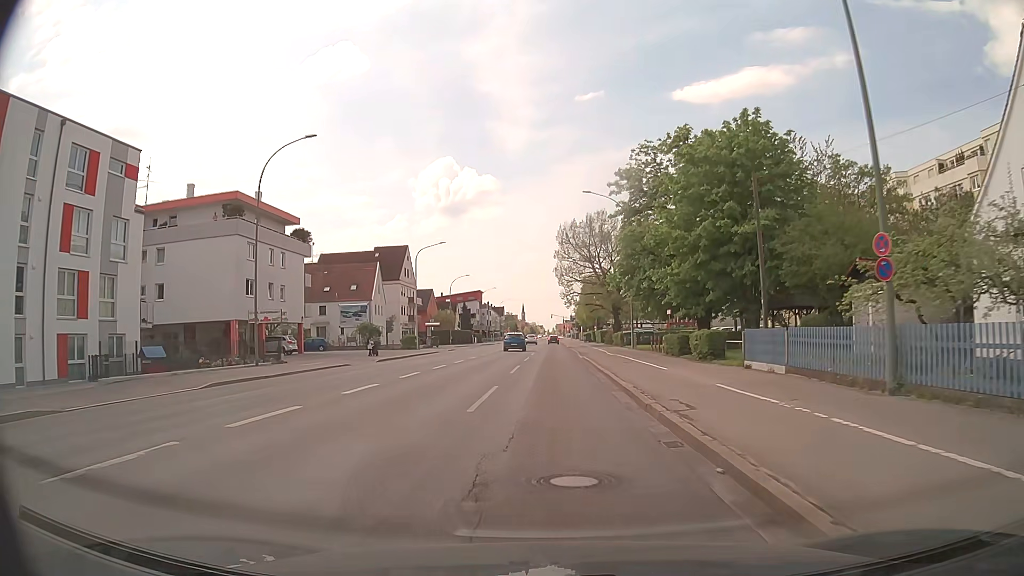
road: tertiary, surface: asphalt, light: Day
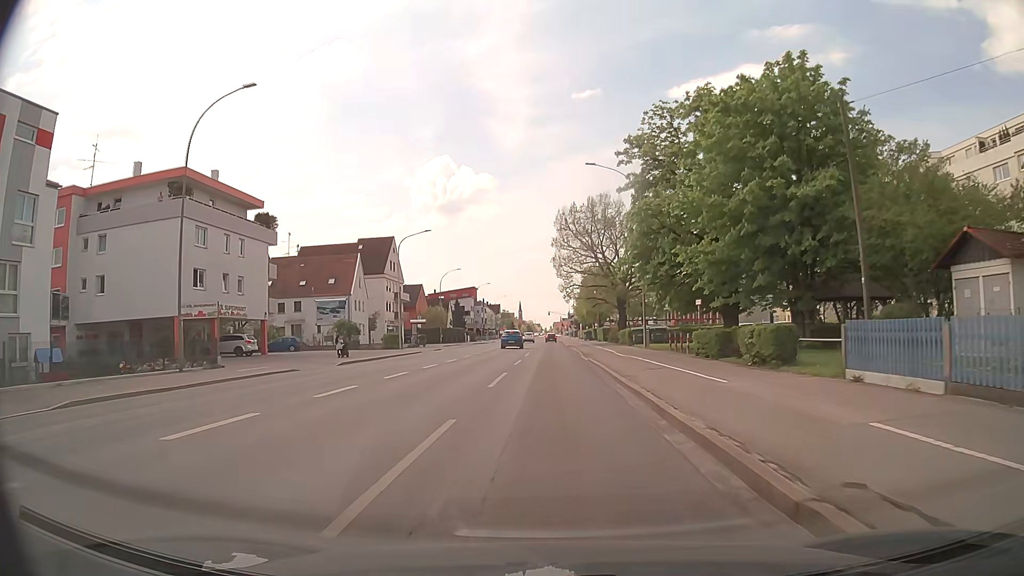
(0.0, +7.9) m; 0°
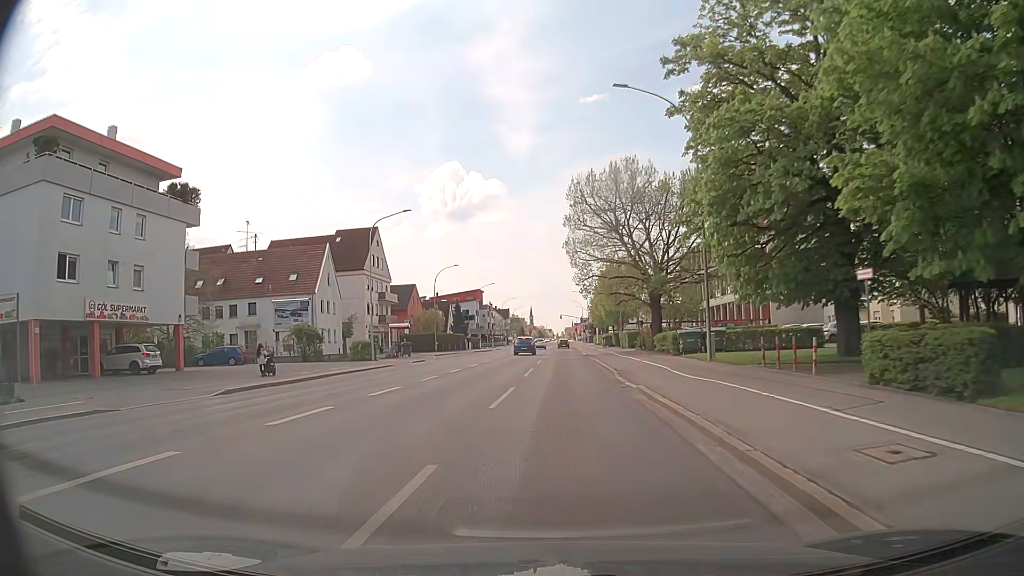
(0.0, +15.1) m; -1°
(0, +10) (-1, +20) (-1, +30) (-1, +40) (-1, +50) (-1, +60) (-1, +70) (-1, +80) (-1, +90) (-1, +100) m
